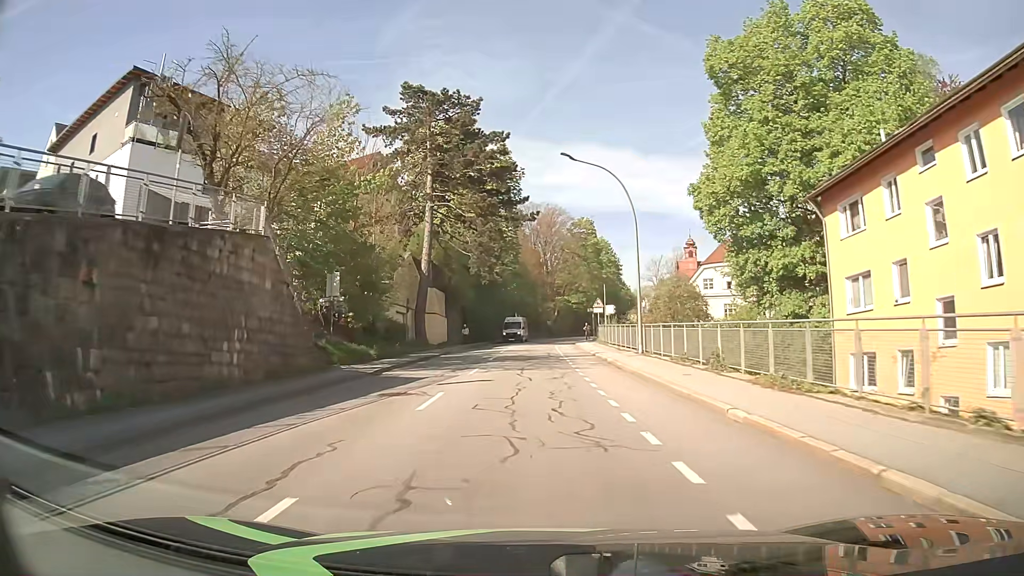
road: tertiary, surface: asphalt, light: Day
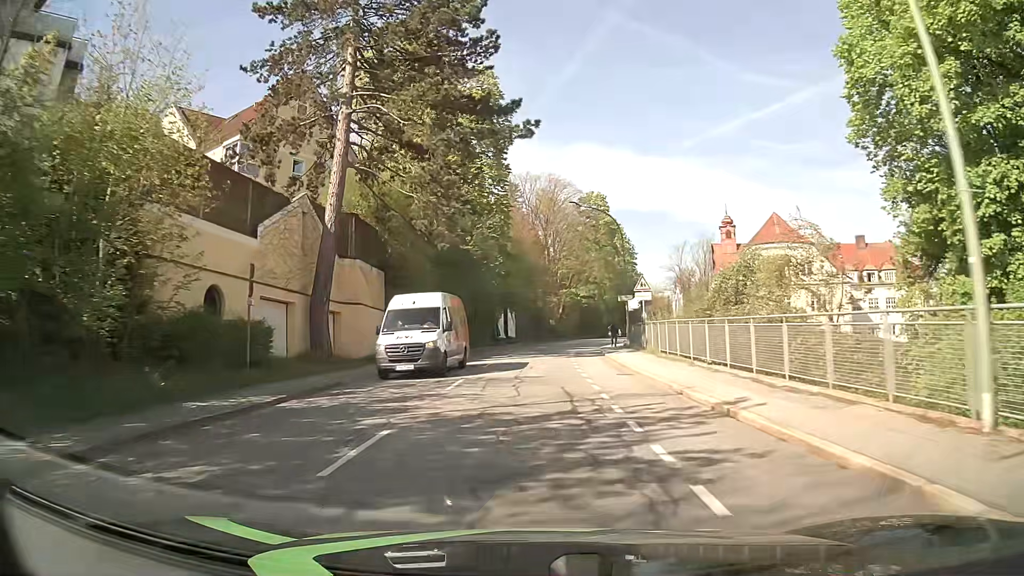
(0.0, +23.3) m; 0°
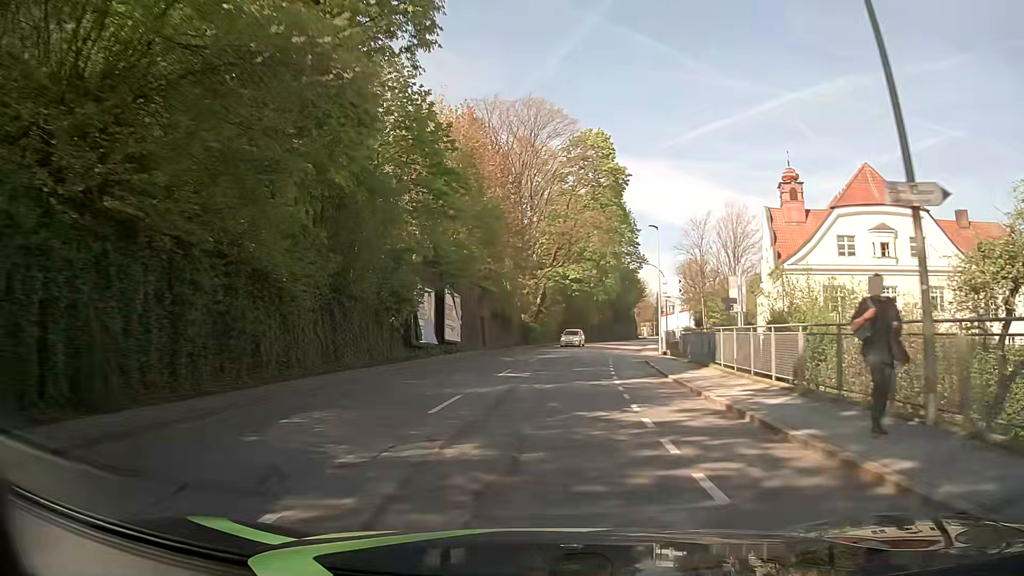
(+0.3, +31.7) m; +3°
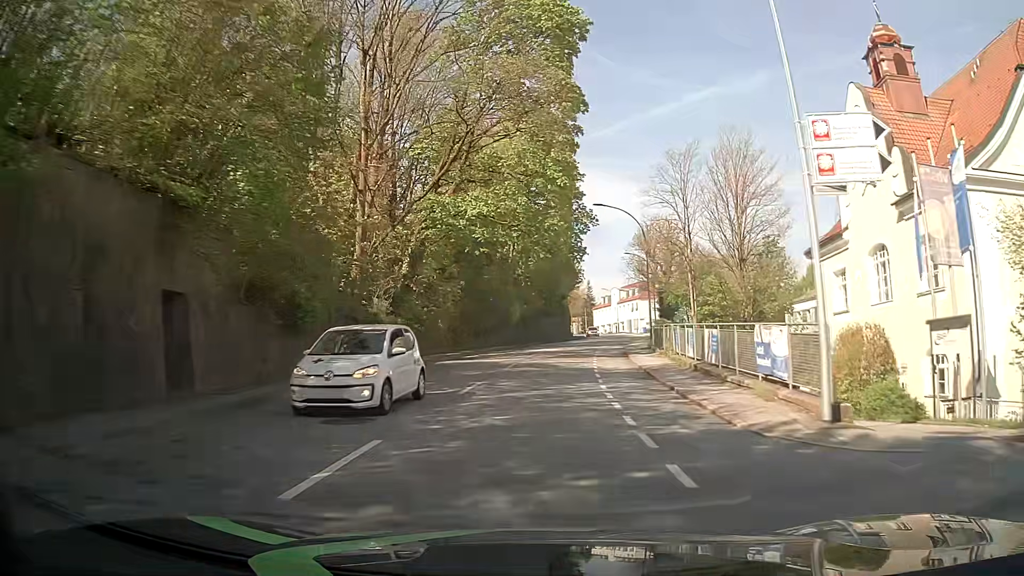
(+2.1, +32.4) m; +7°
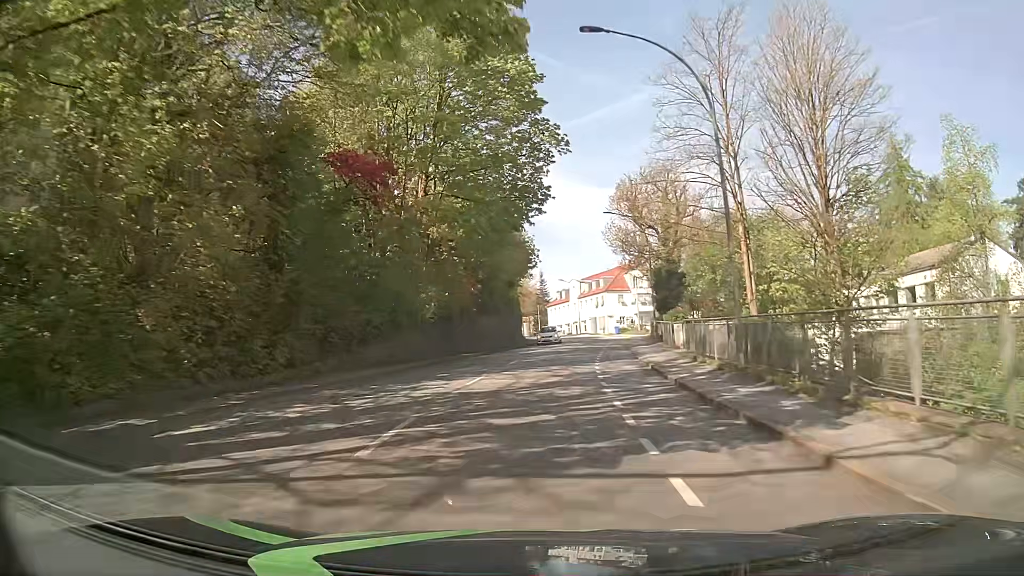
(+1.0, +25.0) m; +4°
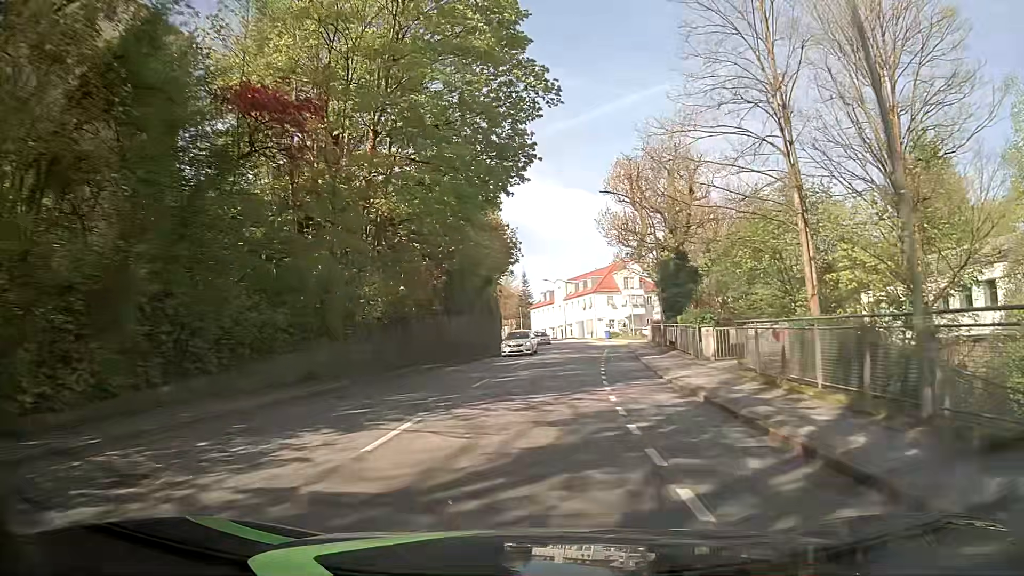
(+0.1, +8.5) m; +2°
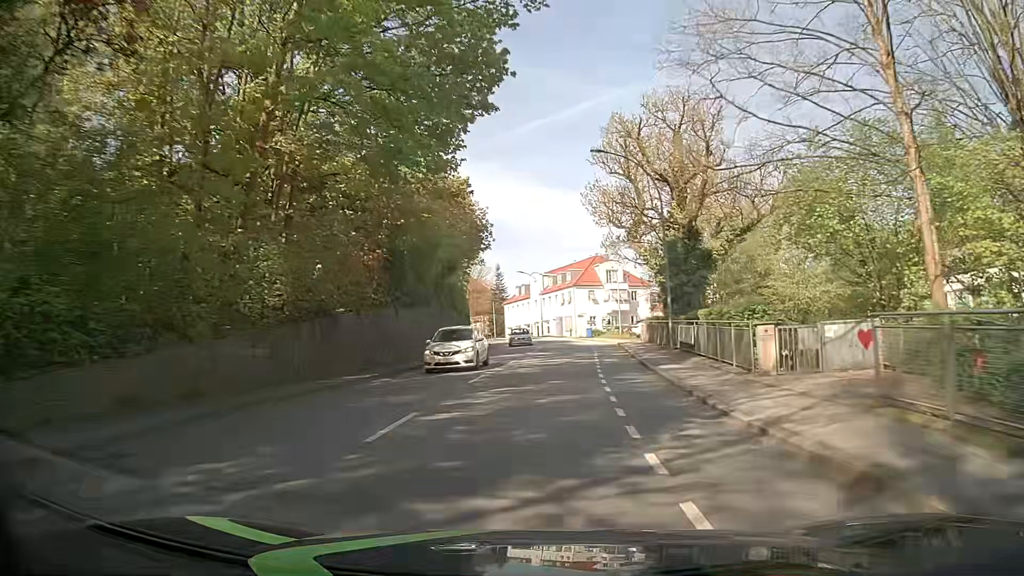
(0.0, +8.5) m; +1°
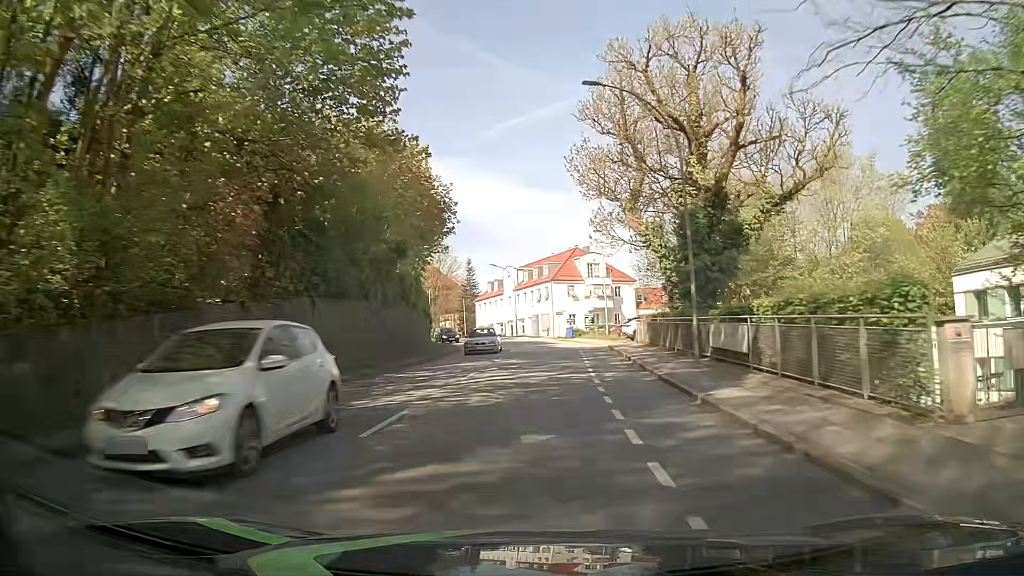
(+0.2, +8.6) m; +2°
